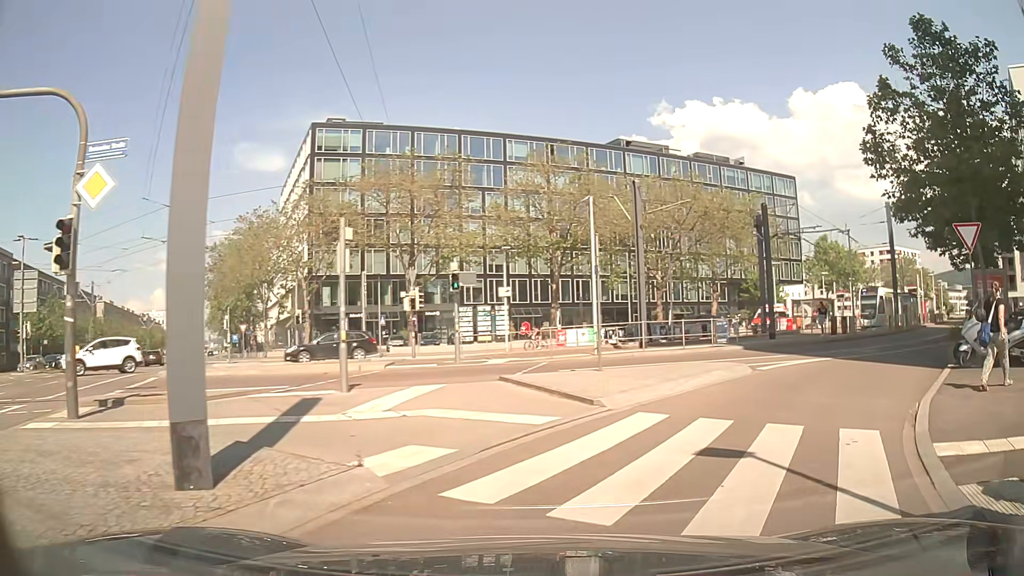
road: secondary_link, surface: asphalt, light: Day
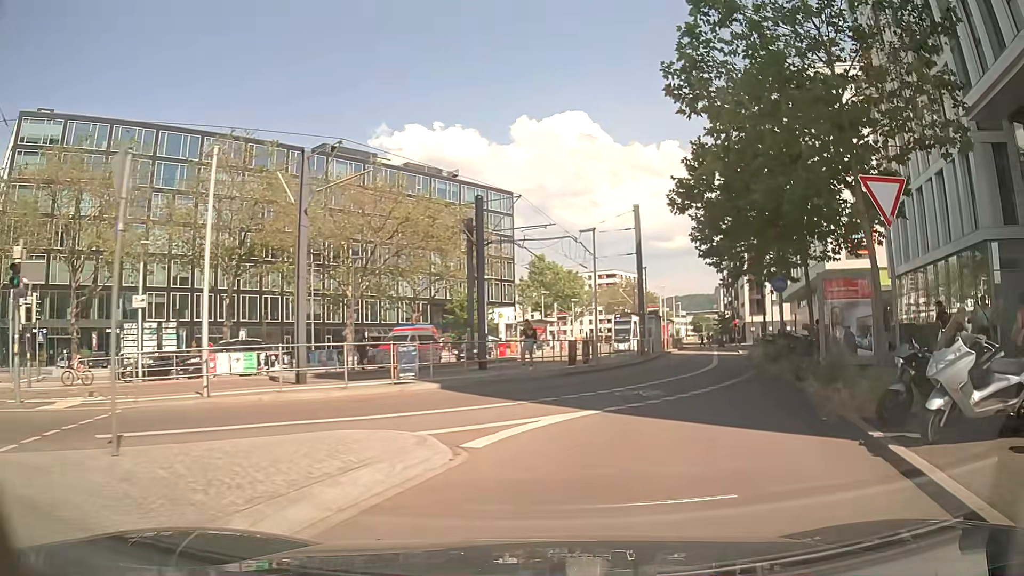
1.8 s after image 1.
(+2.4, +8.3) m; +26°
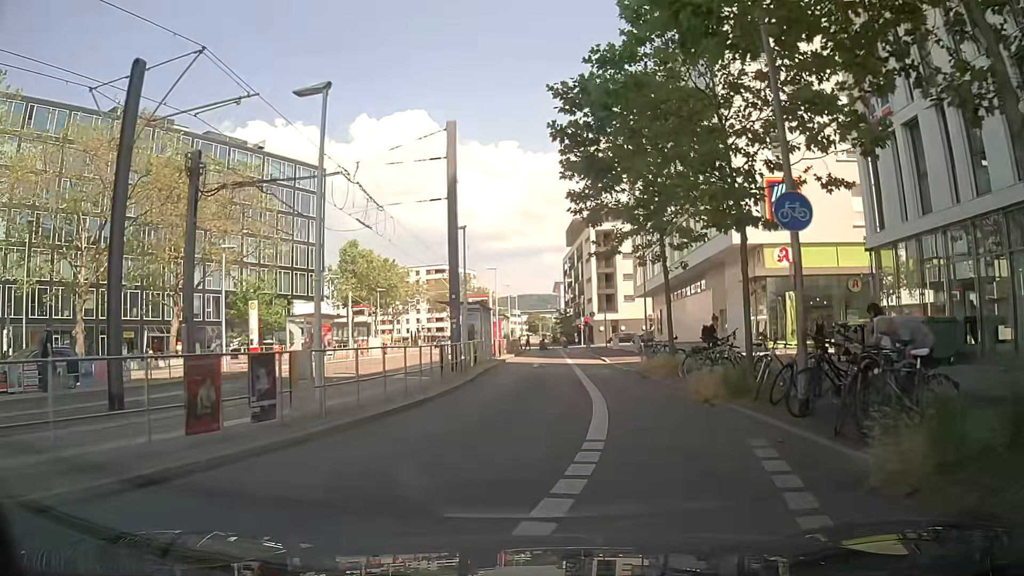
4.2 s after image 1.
(+3.2, +15.4) m; +16°
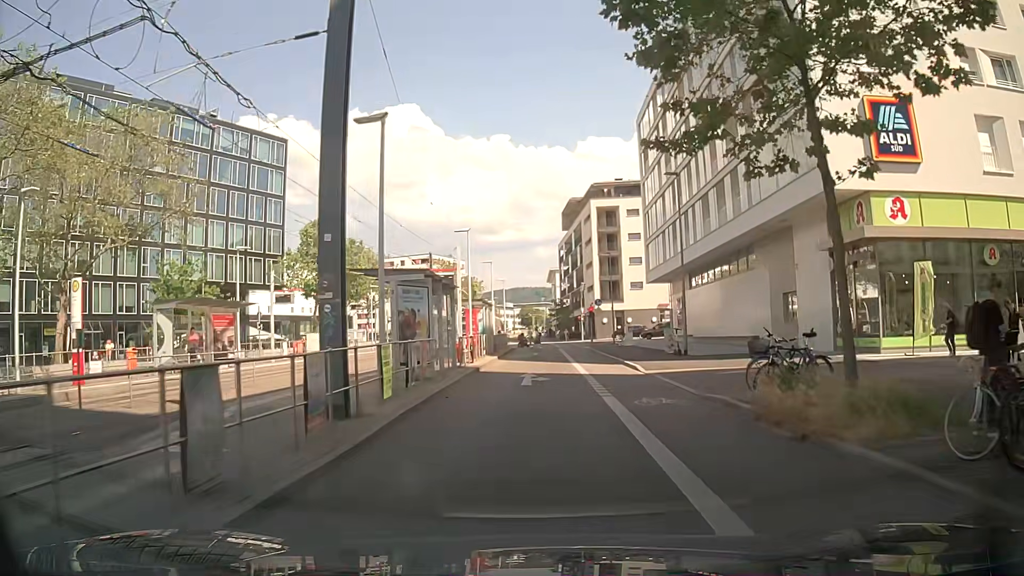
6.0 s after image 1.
(+0.1, +12.8) m; 0°
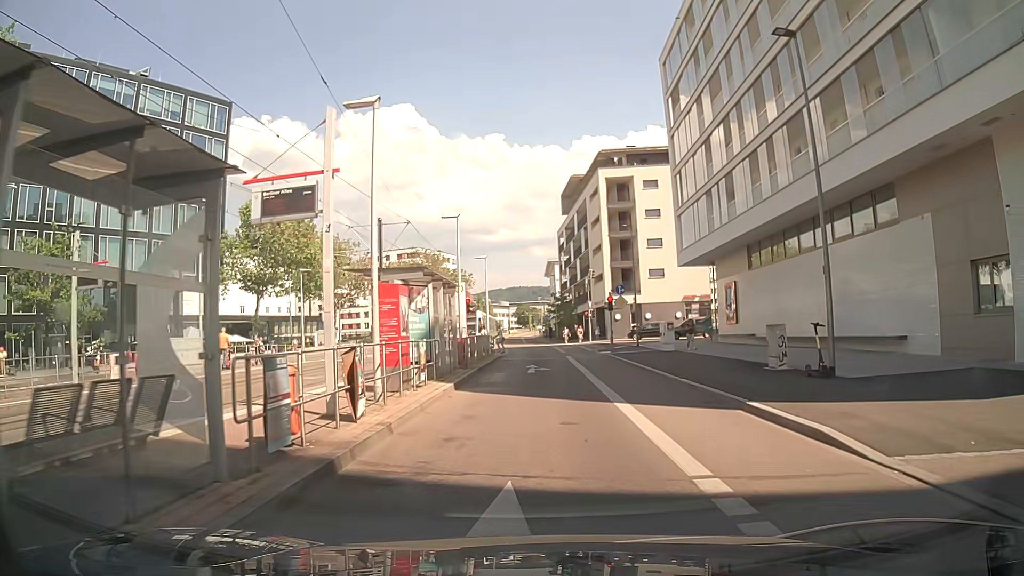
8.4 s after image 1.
(+0.1, +15.4) m; 0°
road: secondary
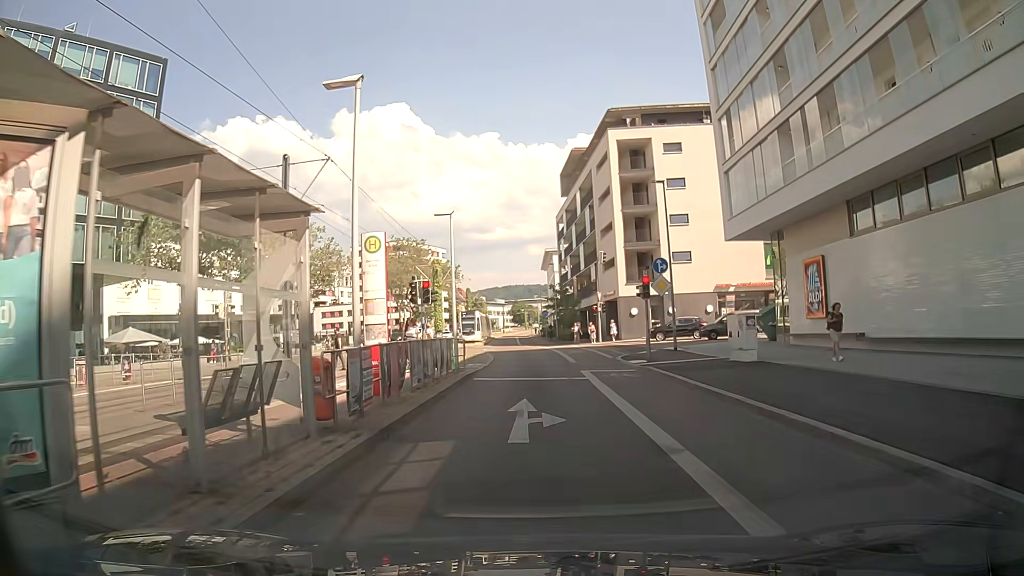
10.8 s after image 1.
(+0.1, +13.1) m; 0°
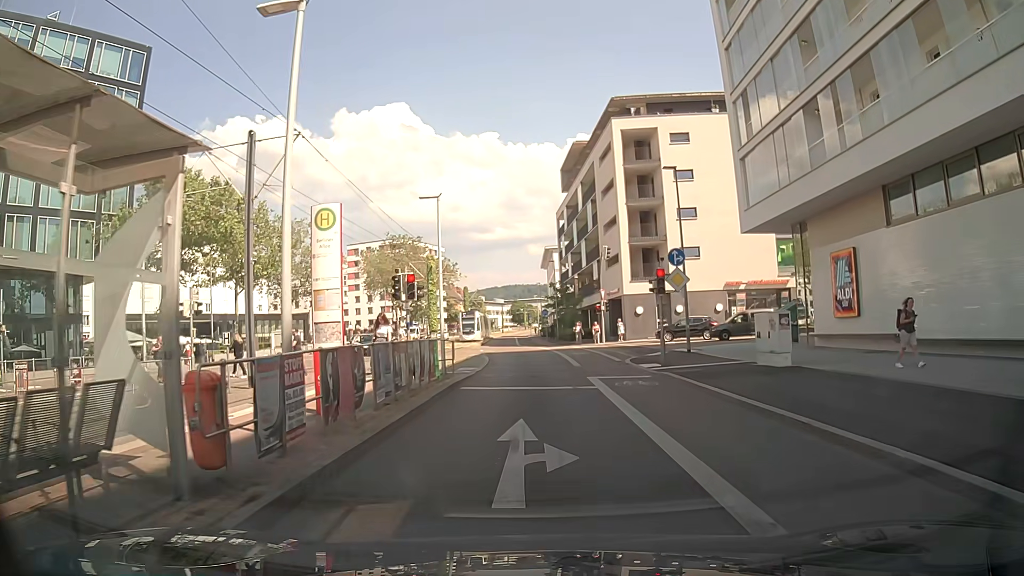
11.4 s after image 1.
(0.0, +2.9) m; 0°
